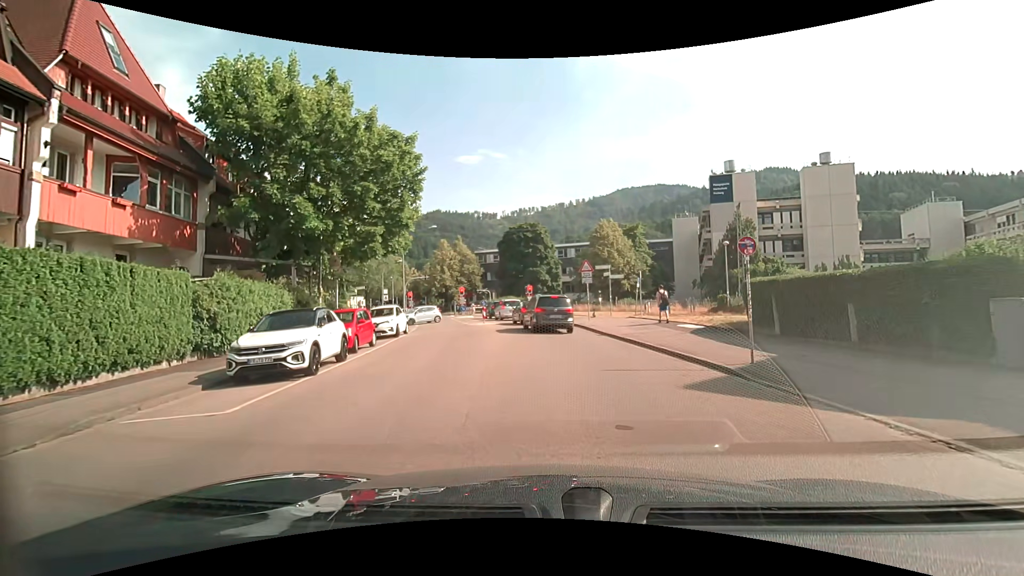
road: unclassified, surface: asphalt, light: Day
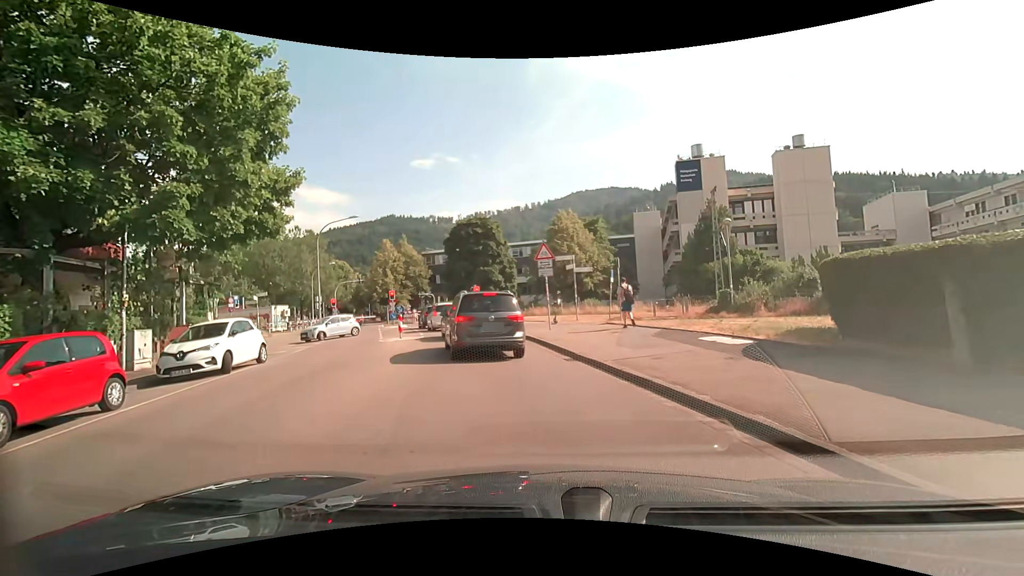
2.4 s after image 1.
(+0.6, +9.2) m; +5°
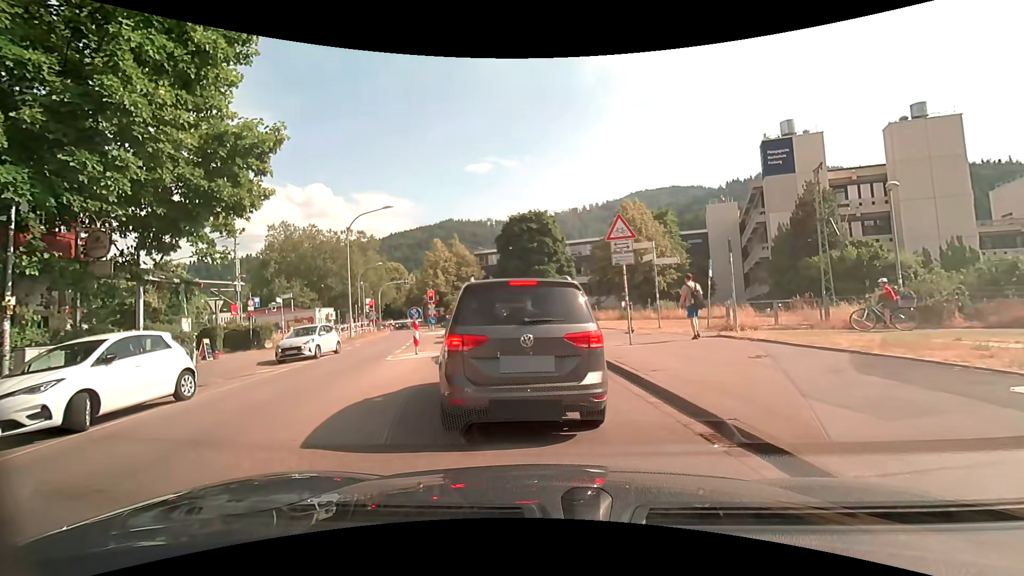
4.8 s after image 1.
(-0.1, +6.4) m; -5°
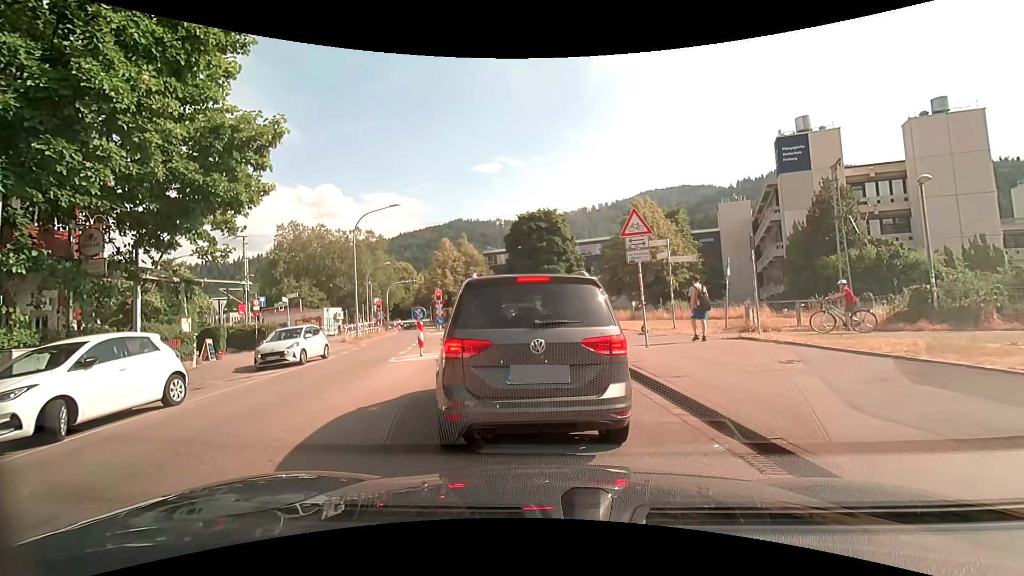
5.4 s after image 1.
(0.0, +0.7) m; 0°
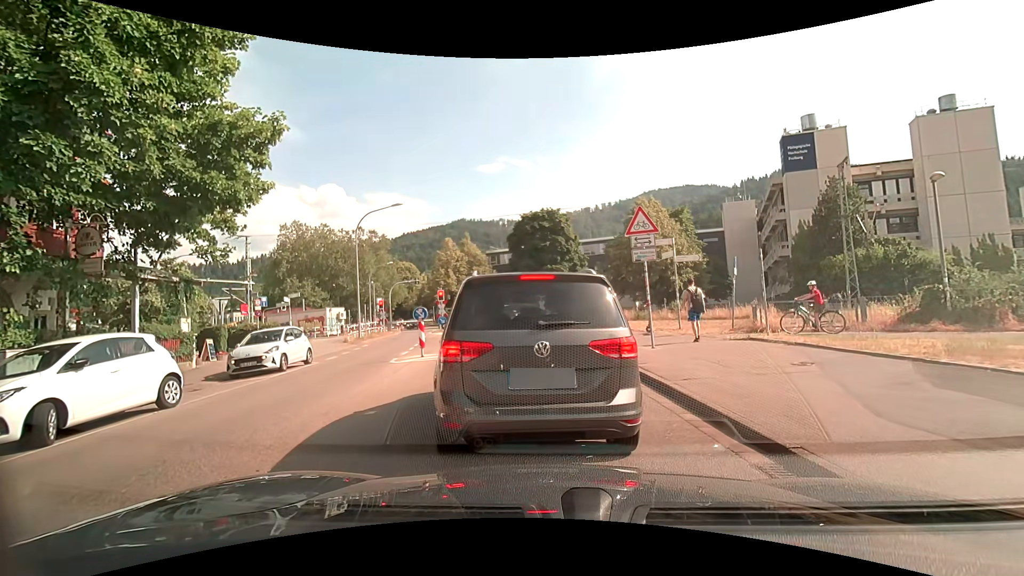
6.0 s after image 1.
(0.0, +0.3) m; 0°
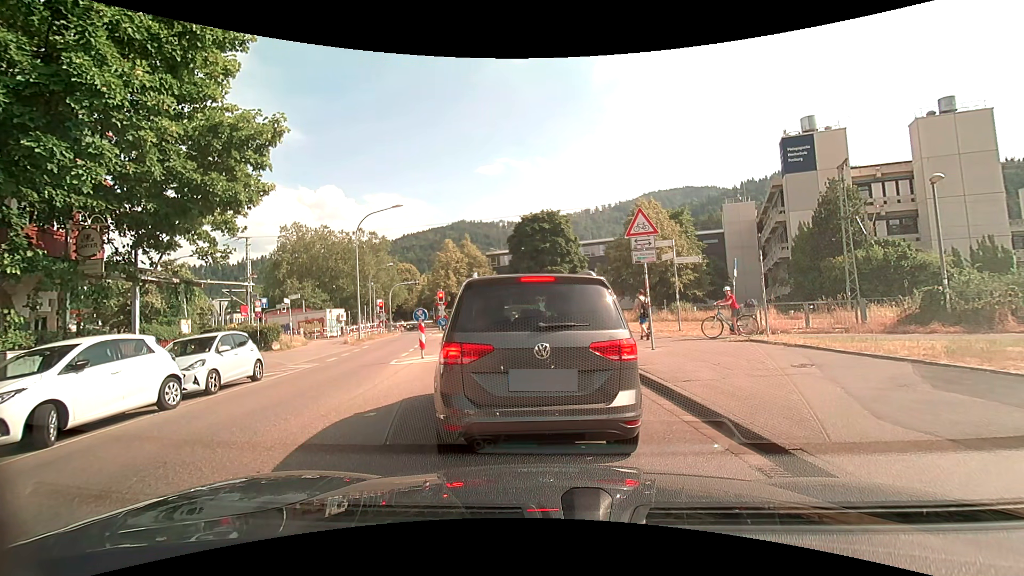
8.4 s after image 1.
(0.0, +0.1) m; 0°
